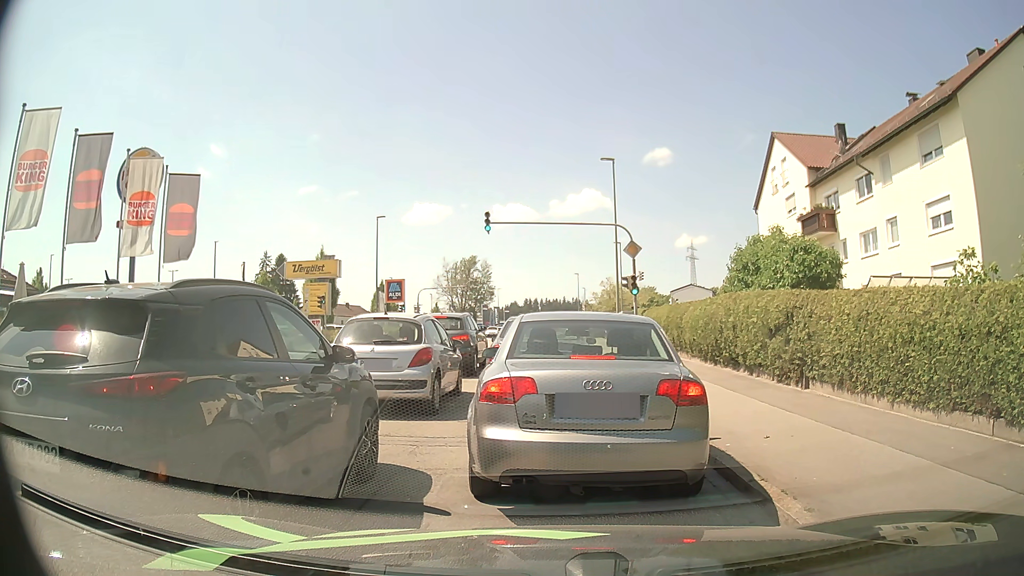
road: tertiary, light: Day
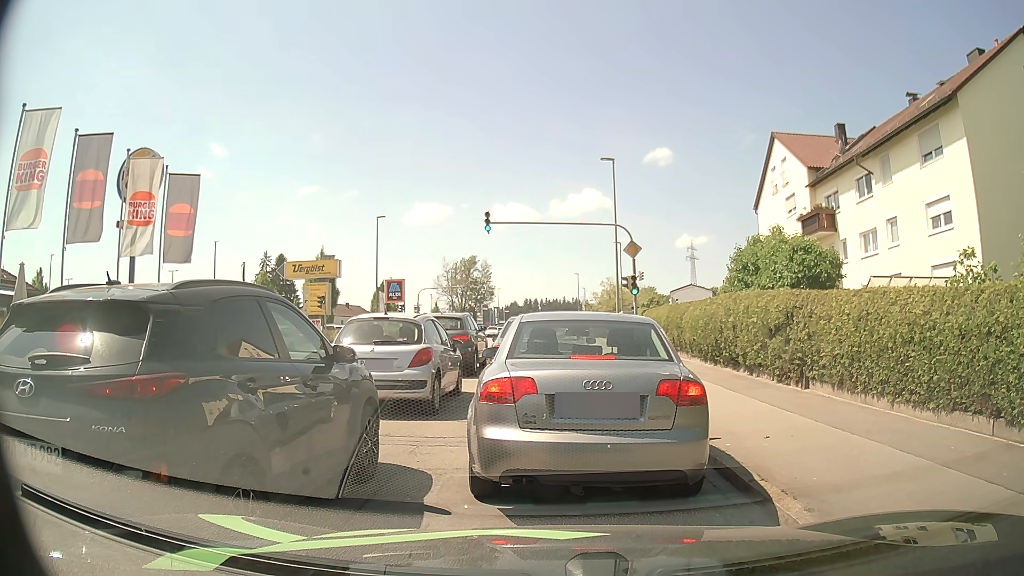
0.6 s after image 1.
(0.0, 0.0) m; 0°
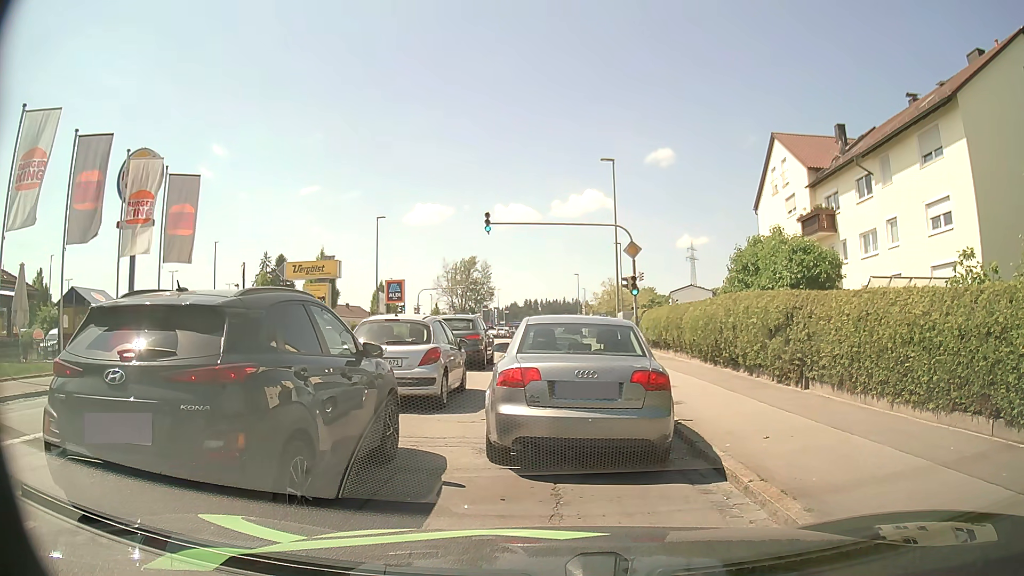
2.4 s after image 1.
(0.0, 0.0) m; 0°
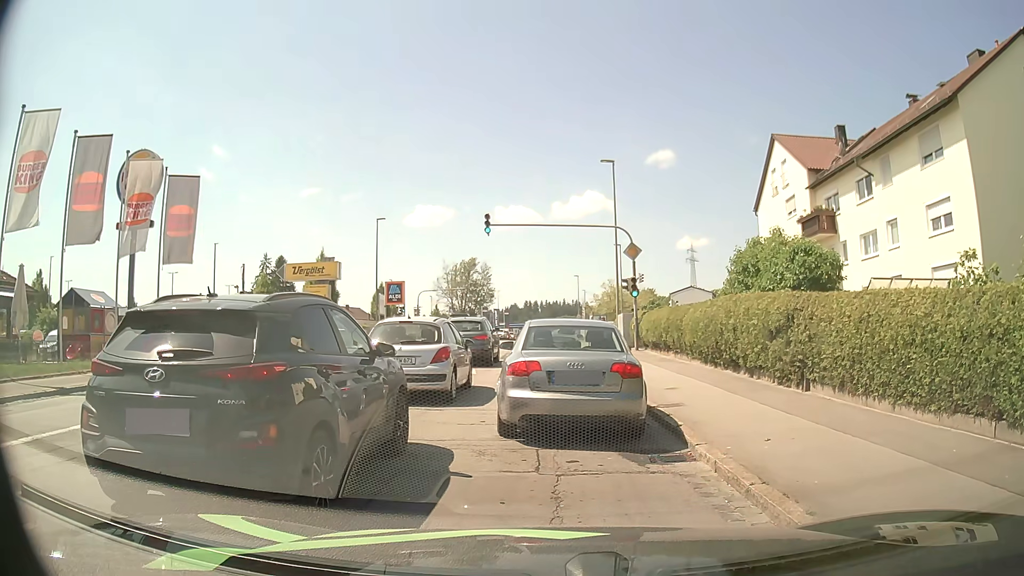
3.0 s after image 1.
(0.0, 0.0) m; 0°
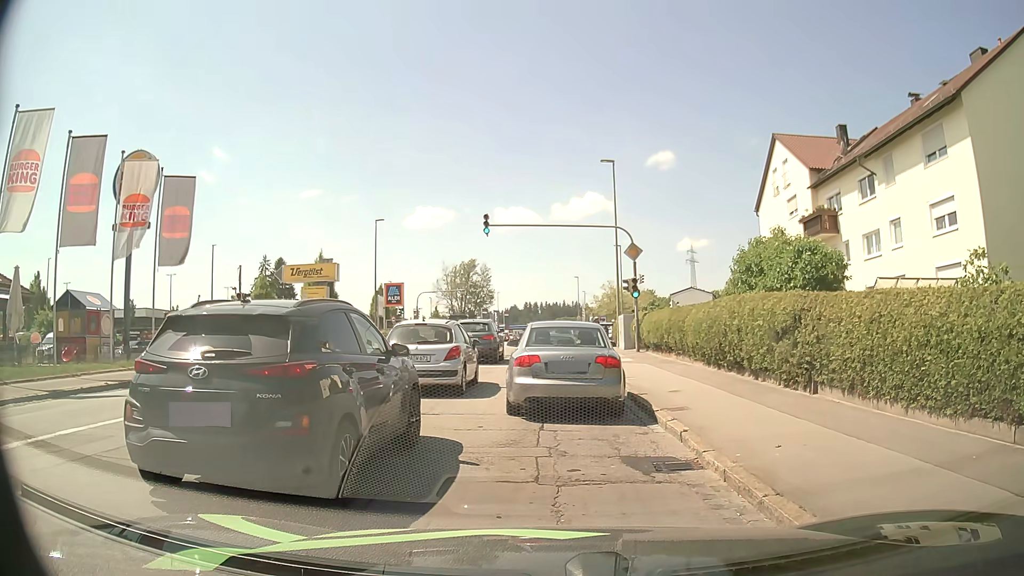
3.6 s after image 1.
(0.0, +0.4) m; 0°
